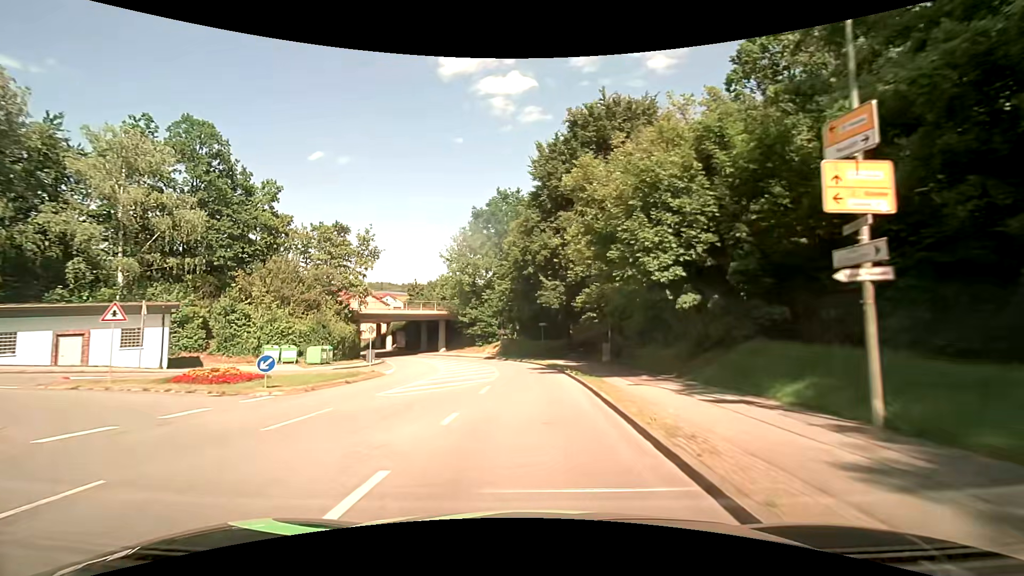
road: unclassified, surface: asphalt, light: Day
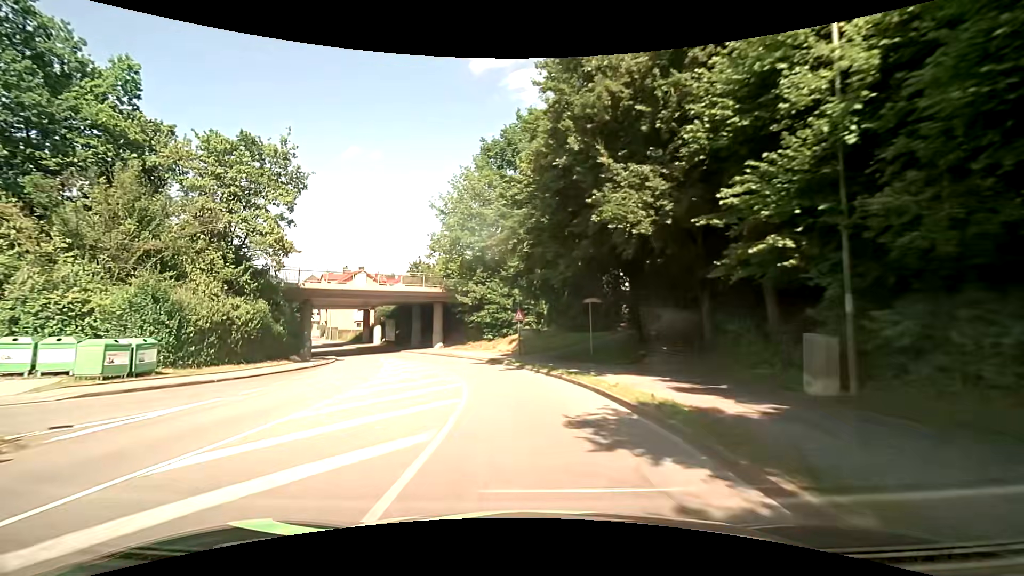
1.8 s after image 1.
(-0.3, +22.8) m; -4°
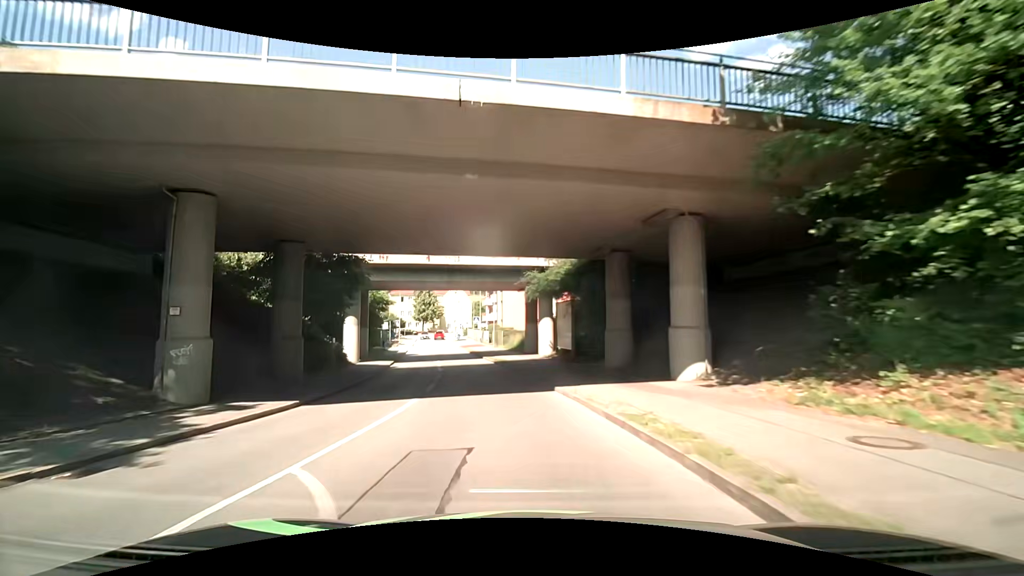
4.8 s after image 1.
(-6.7, +36.3) m; -25°
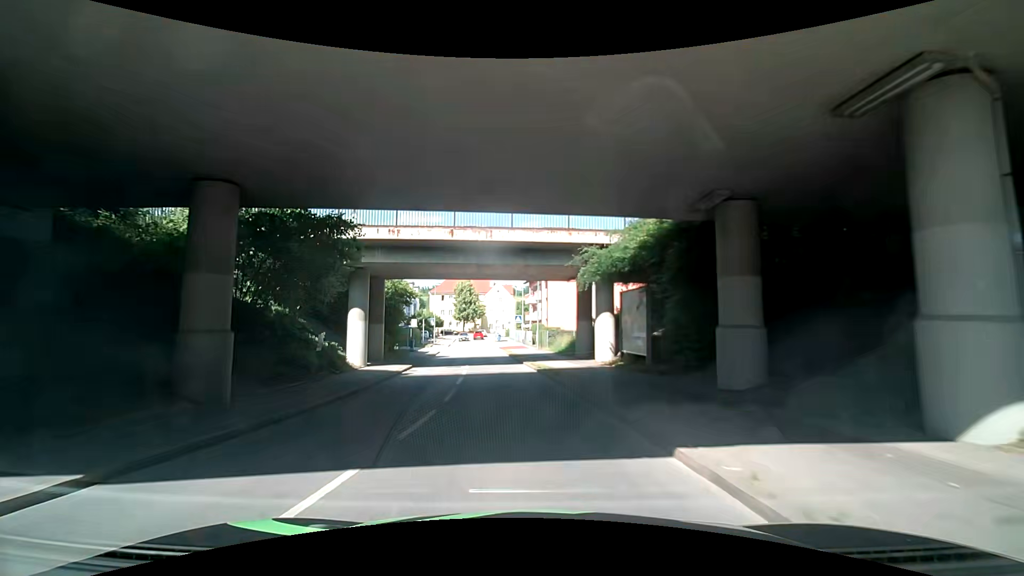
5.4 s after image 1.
(-0.3, +7.4) m; -5°
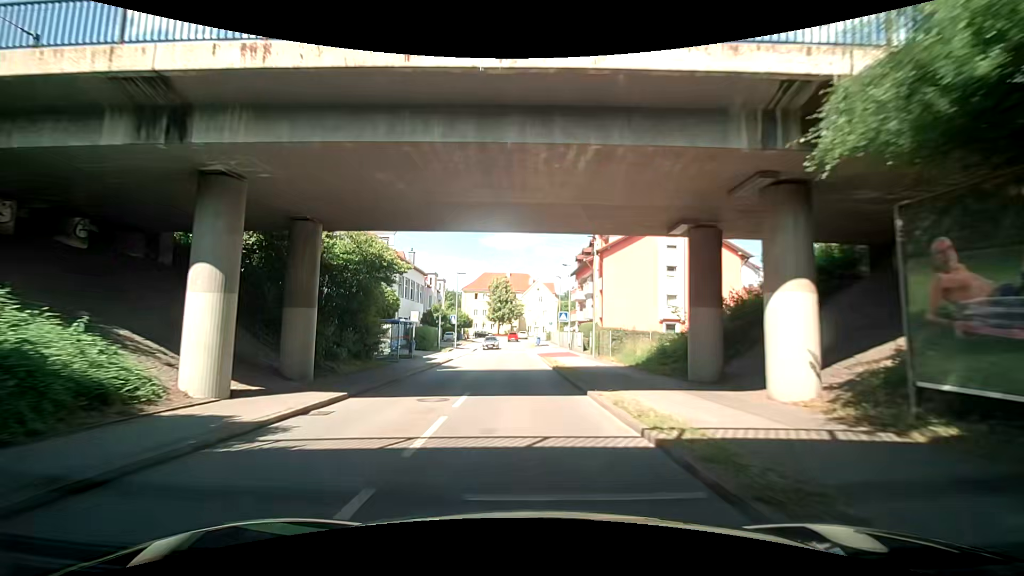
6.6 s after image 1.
(-0.3, +14.8) m; -1°
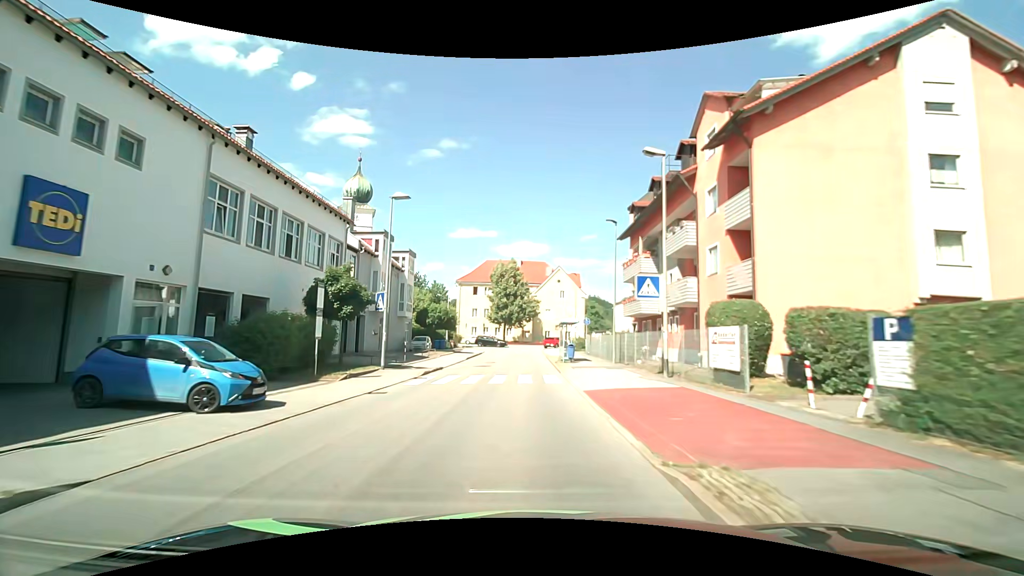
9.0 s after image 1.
(-1.5, +29.7) m; -5°
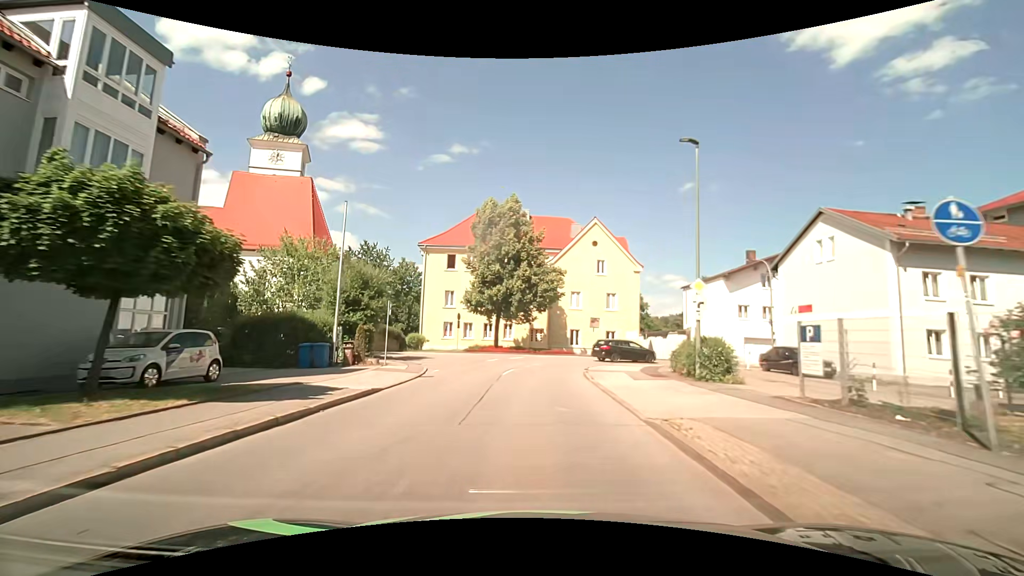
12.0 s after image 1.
(-0.7, +35.4) m; -1°
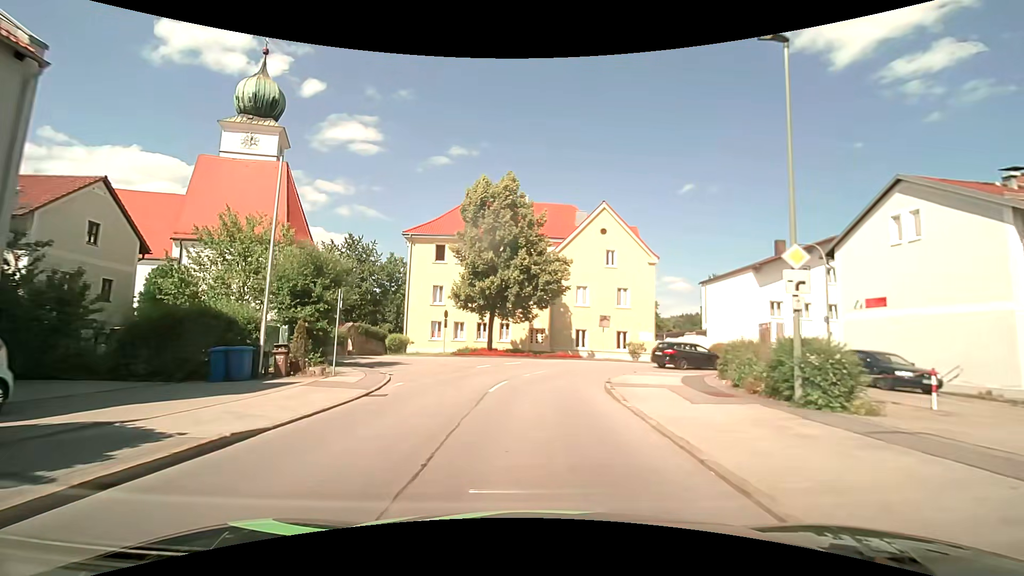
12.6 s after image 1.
(0.0, +5.9) m; 0°
